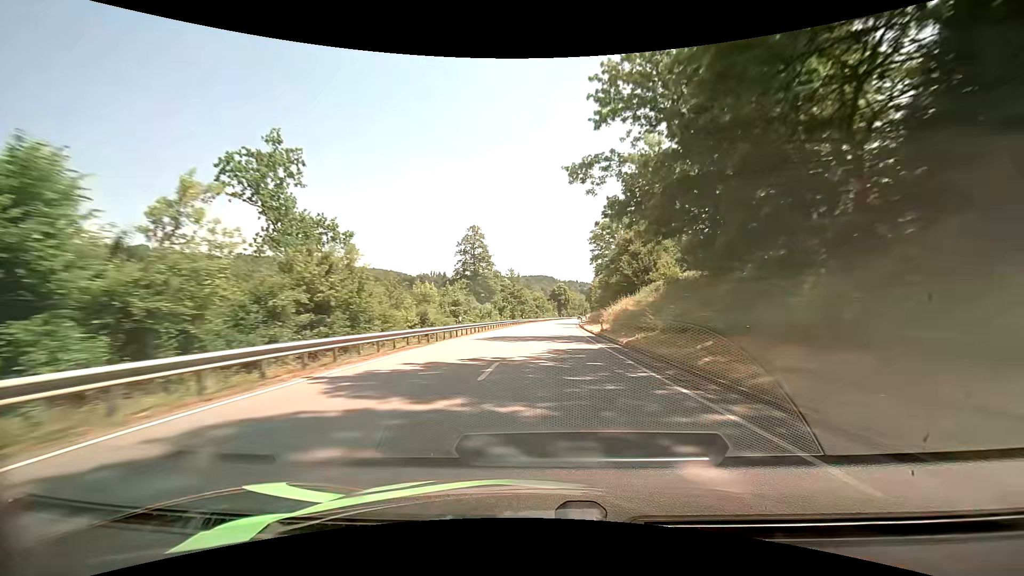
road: primary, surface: asphalt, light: Day
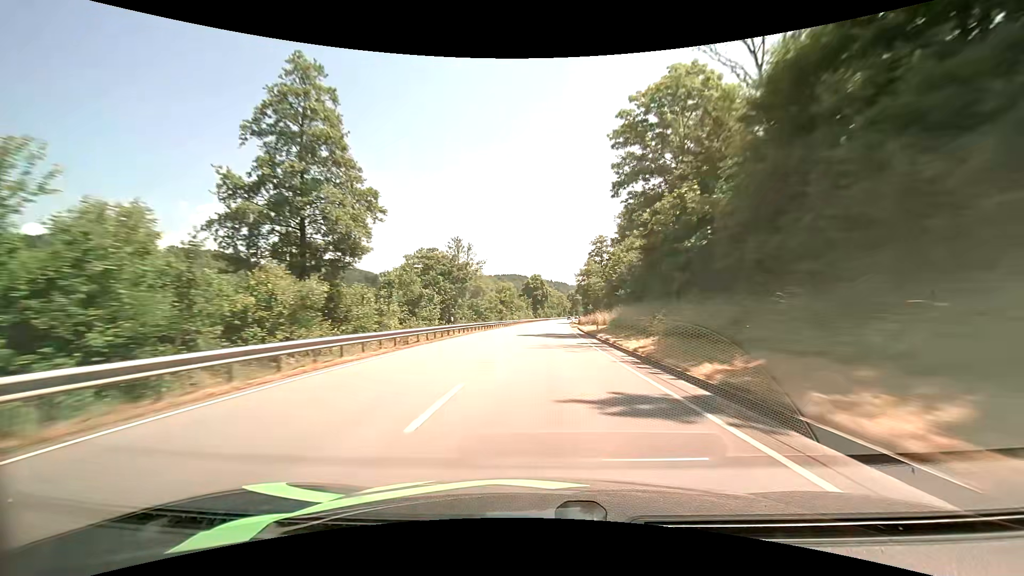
(+1.7, +52.5) m; +3°
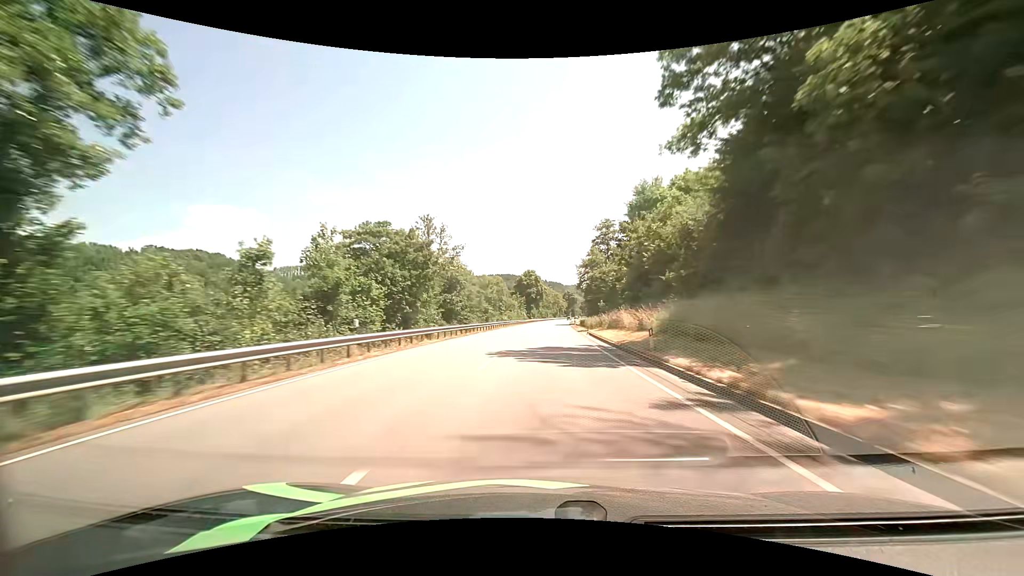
(+0.1, +17.5) m; 0°
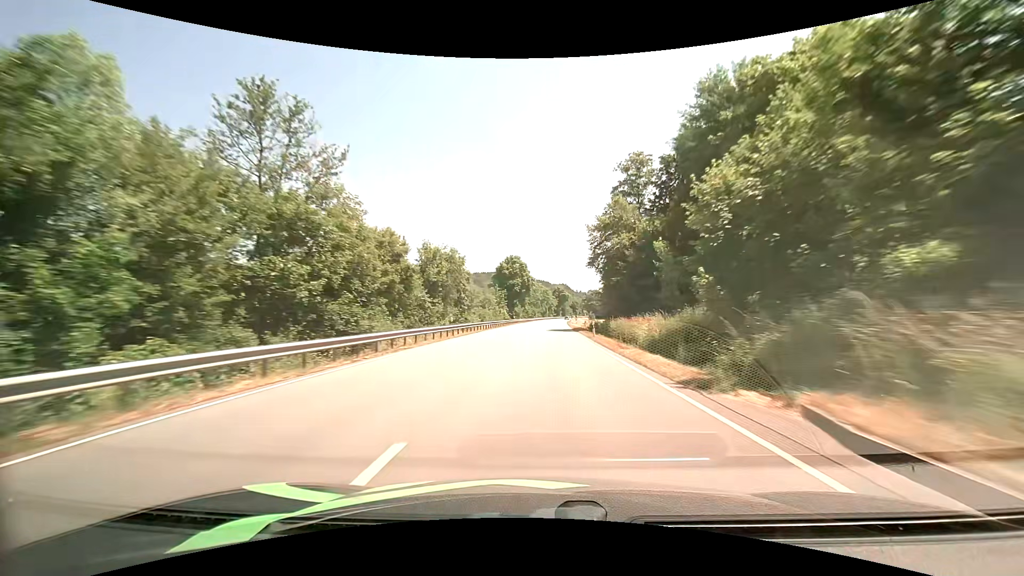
(+0.5, +35.3) m; +2°
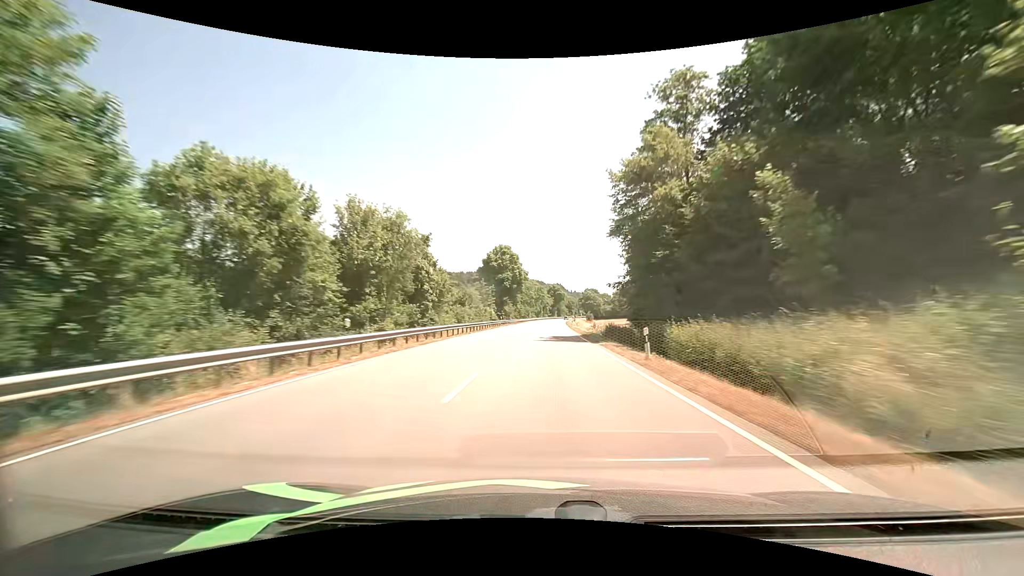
(+0.1, +17.7) m; +1°
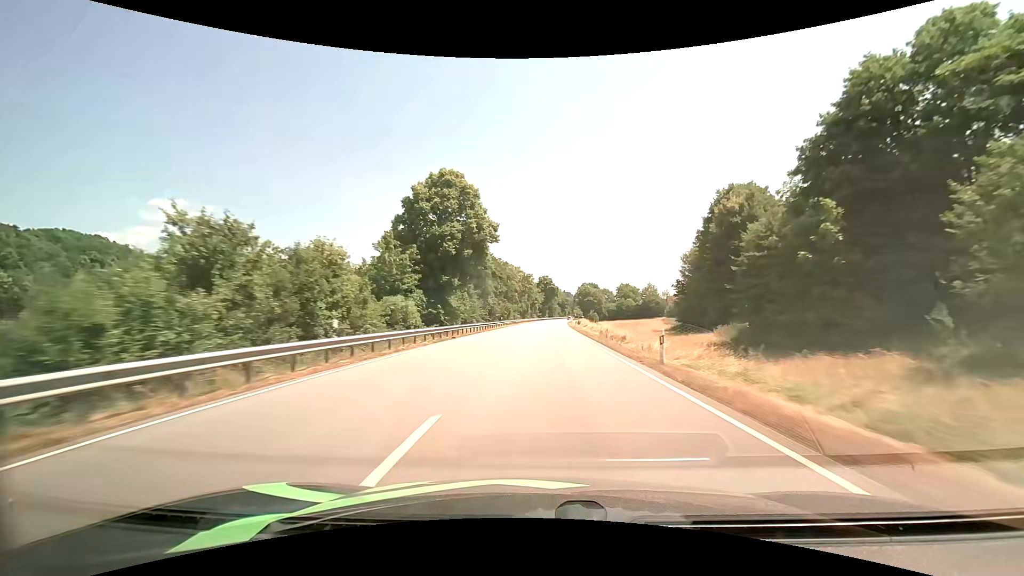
(+0.5, +53.2) m; +1°
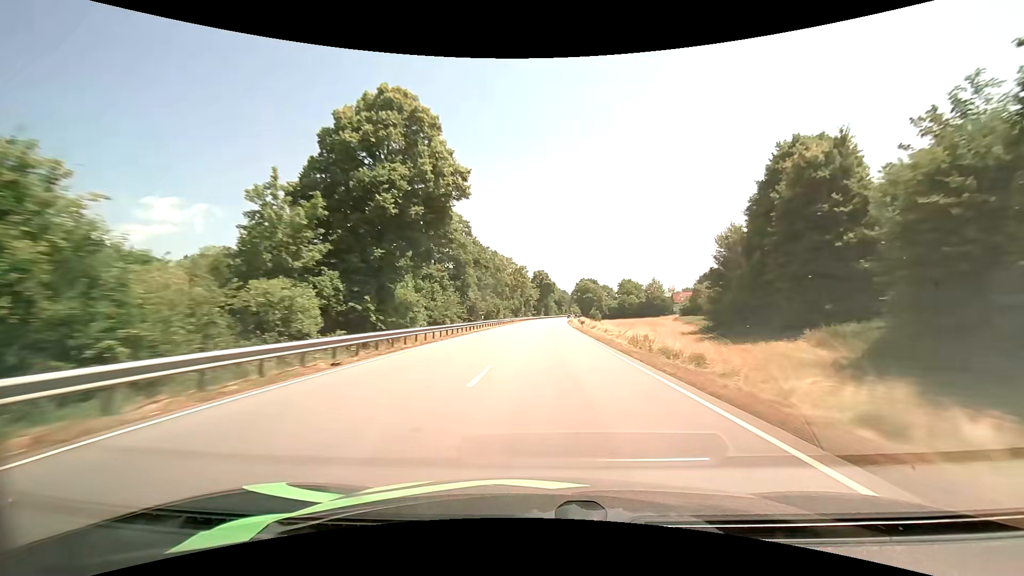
(+0.1, +17.6) m; 0°
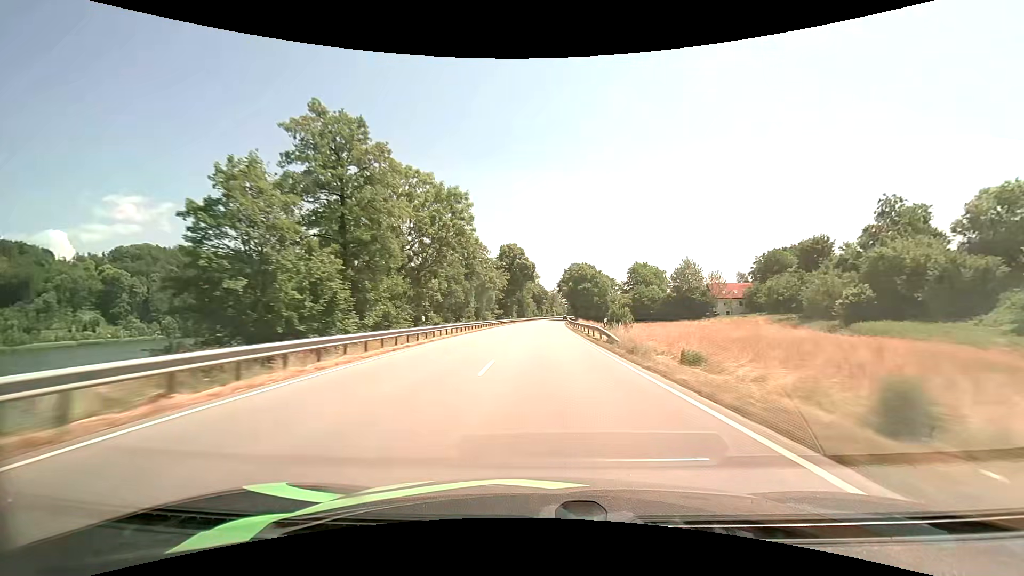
(+1.4, +70.5) m; +3°
(0, +10) (0, +20) (0, +30) (0, +40) (+1, +50) (+1, +60) (+1, +70) (+2, +80) (+2, +90) (+3, +100) m
